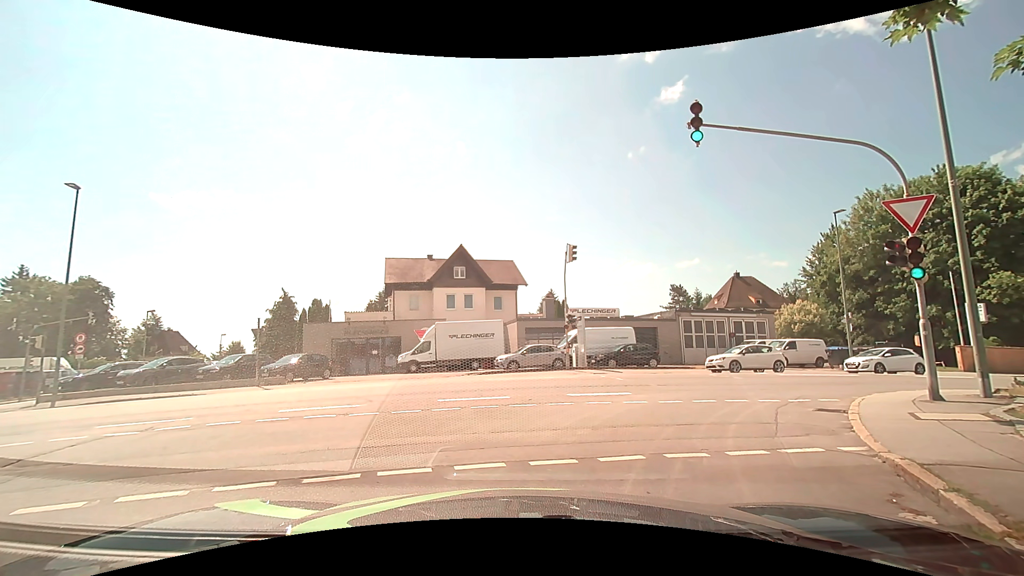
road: residential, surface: asphalt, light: Day
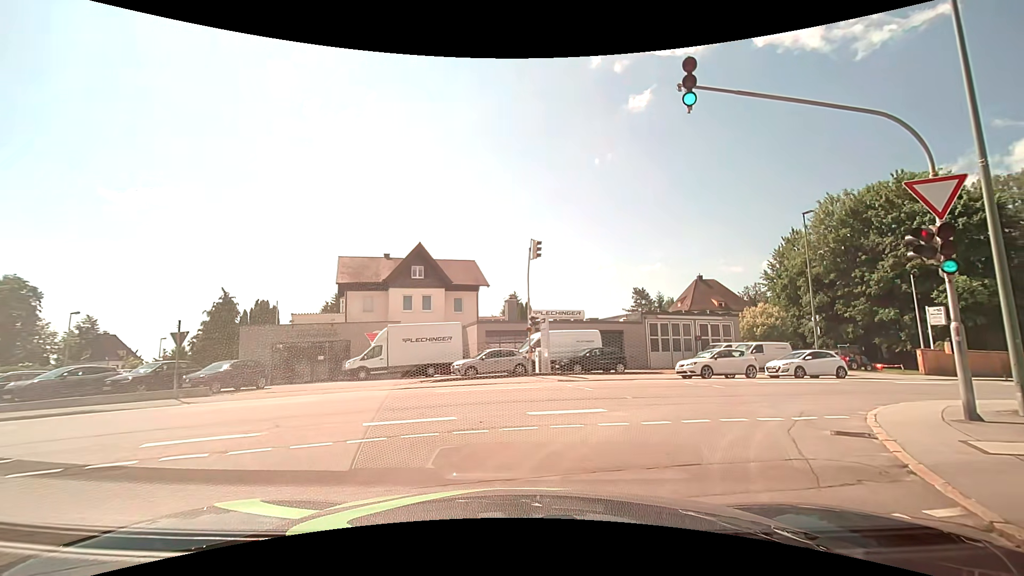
(+0.1, +2.5) m; +6°
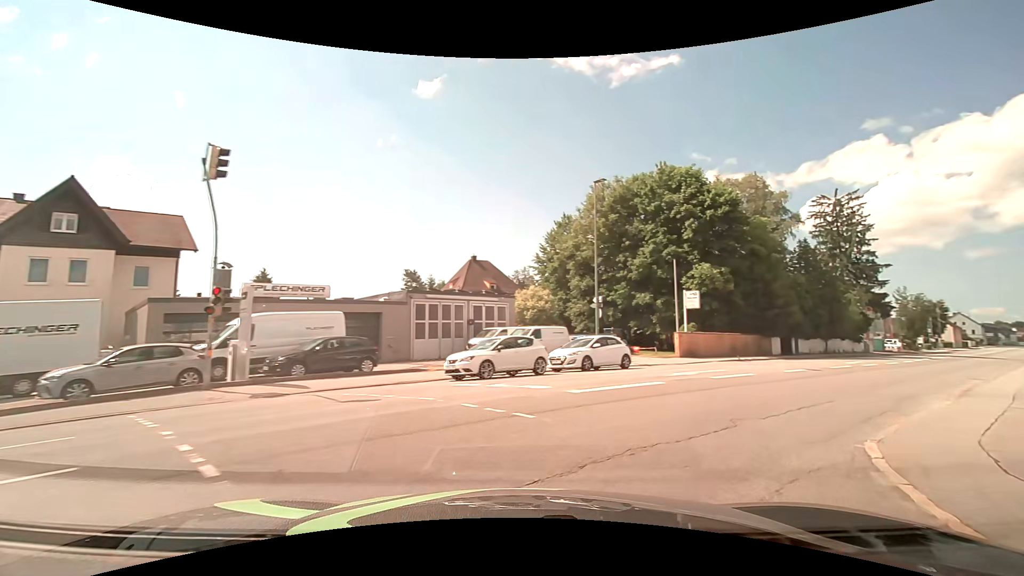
(+1.3, +8.8) m; +22°
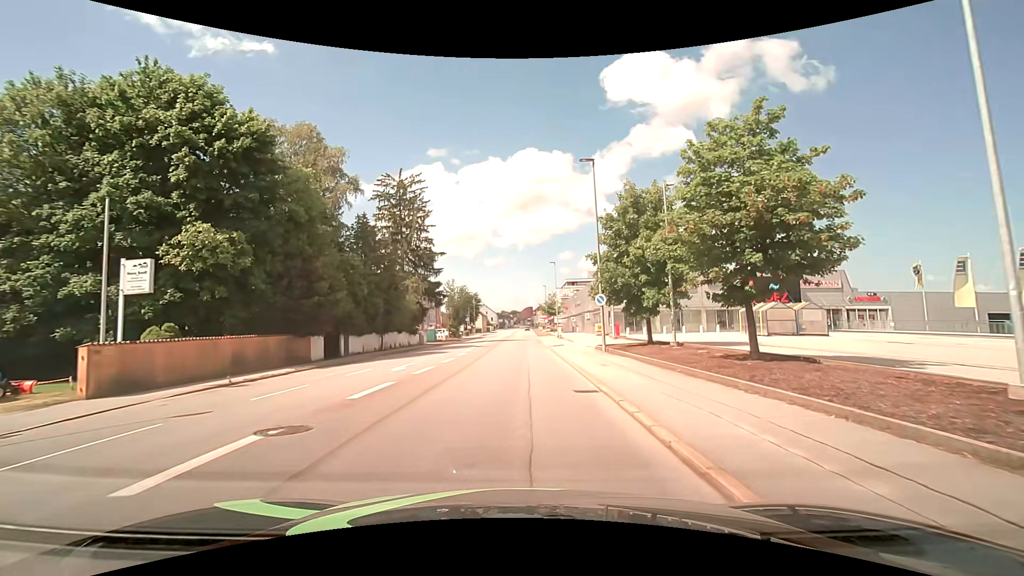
(+8.5, +14.3) m; +47°
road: tertiary
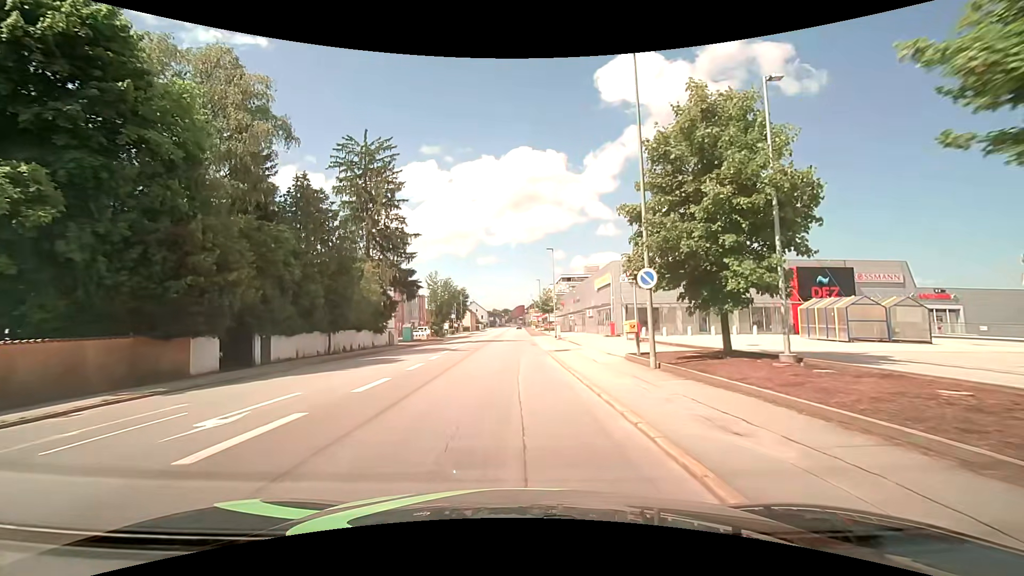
(+0.1, +11.2) m; +1°
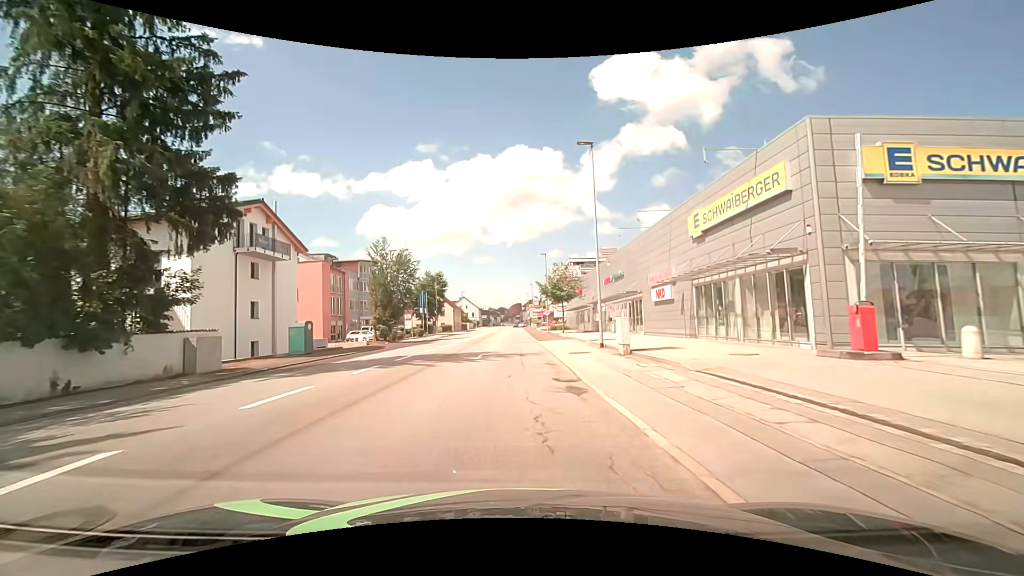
(-0.2, +32.8) m; 0°
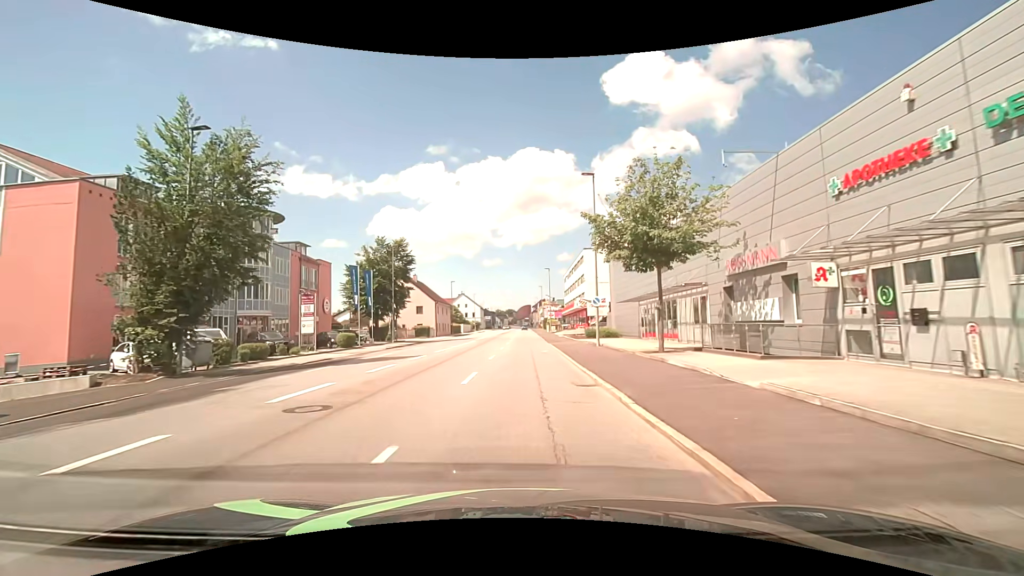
(-0.5, +35.7) m; -1°
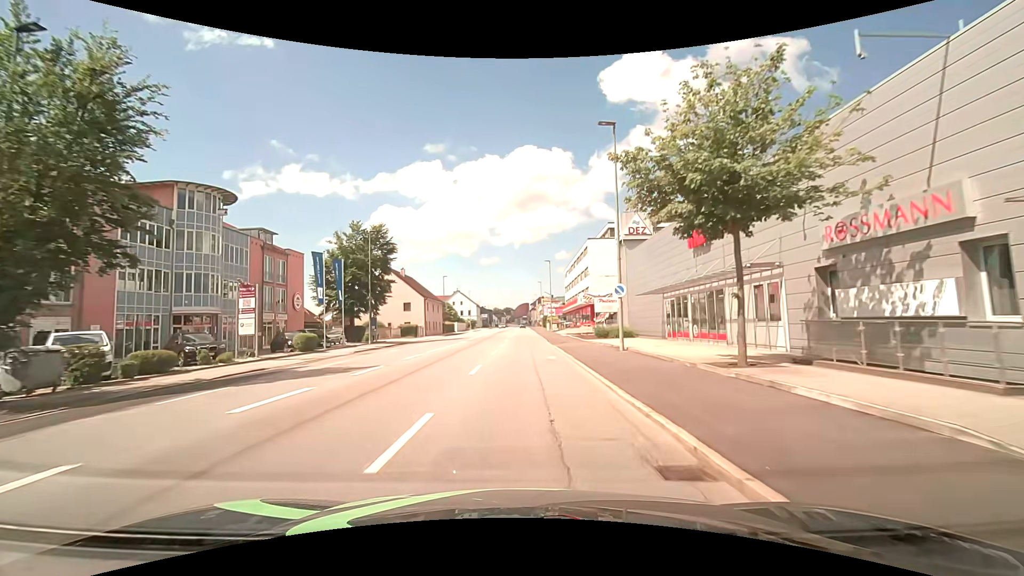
(0.0, +7.3) m; 0°
(0, +10) (0, +20) (0, +30) (0, +40) (0, +50) (+1, +60) (+1, +70) (+1, +80) (+1, +90) (+1, +100) m
